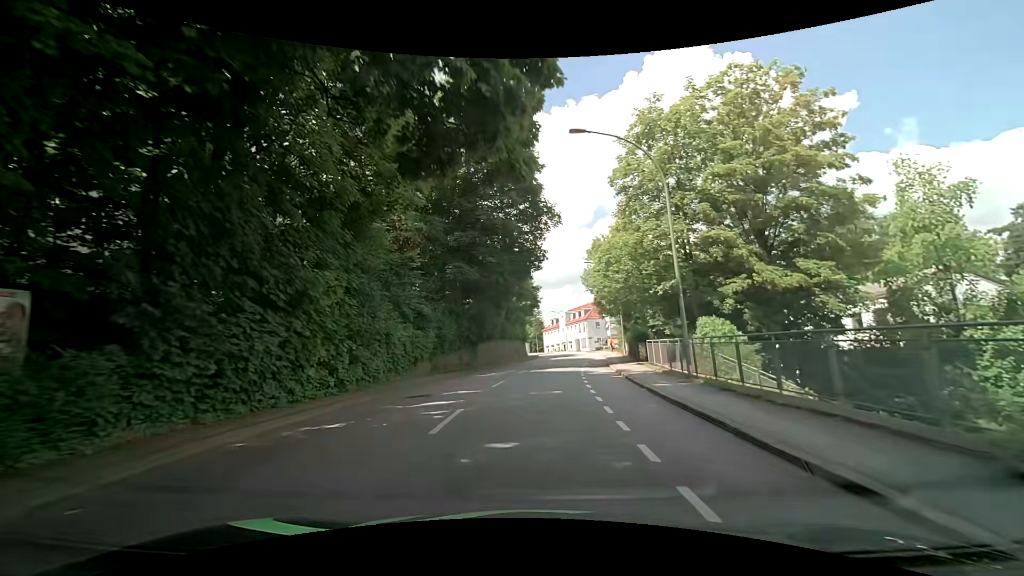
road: tertiary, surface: asphalt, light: Day
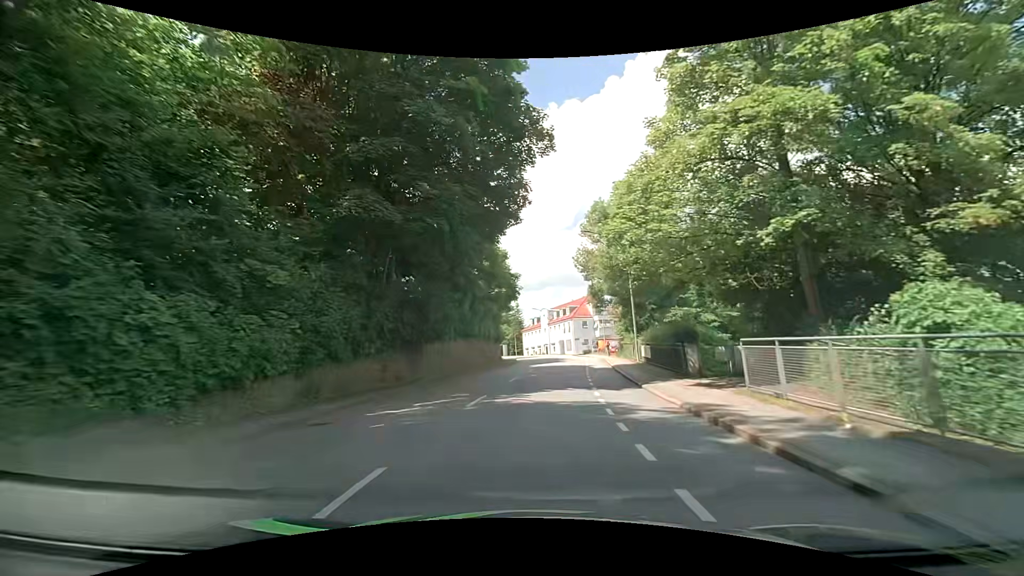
(+0.4, +14.0) m; +3°
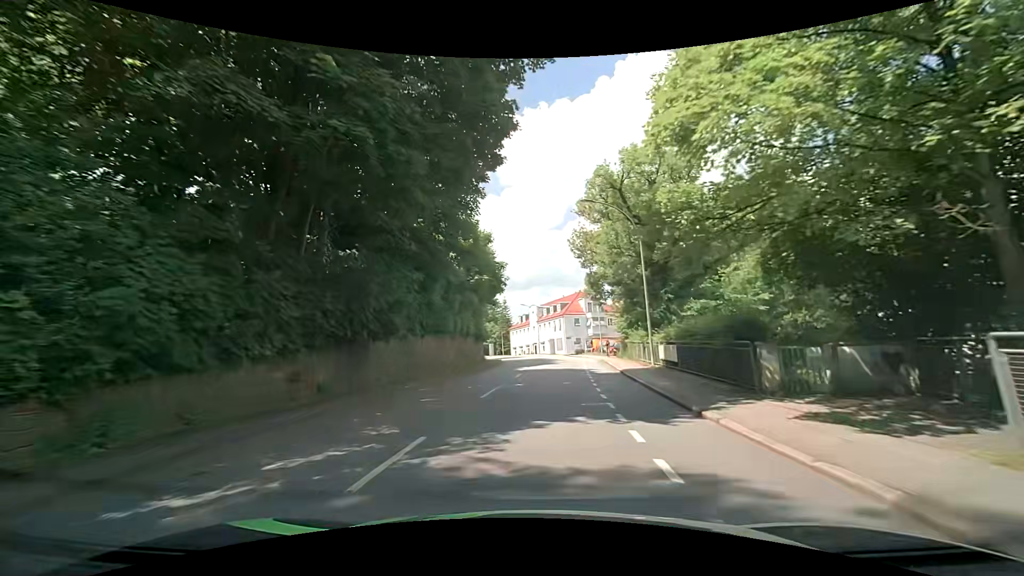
(0.0, +7.0) m; +1°
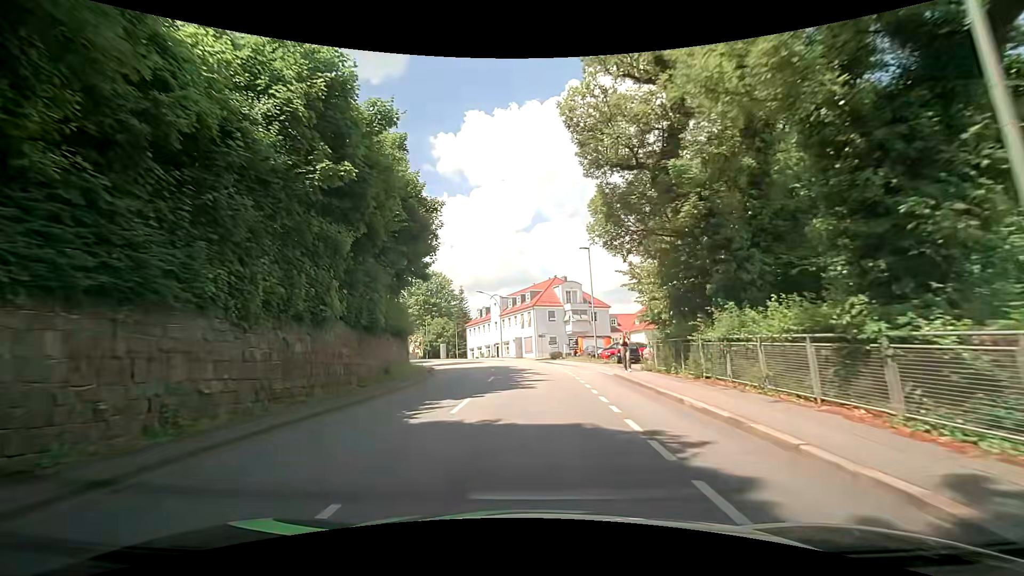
(+0.7, +21.2) m; +2°
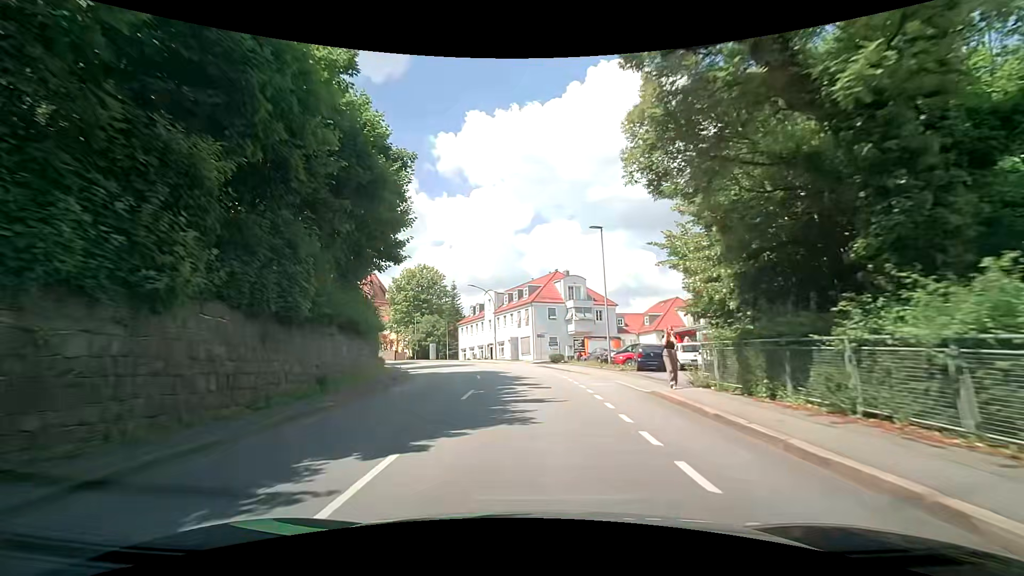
(+0.2, +7.1) m; +1°
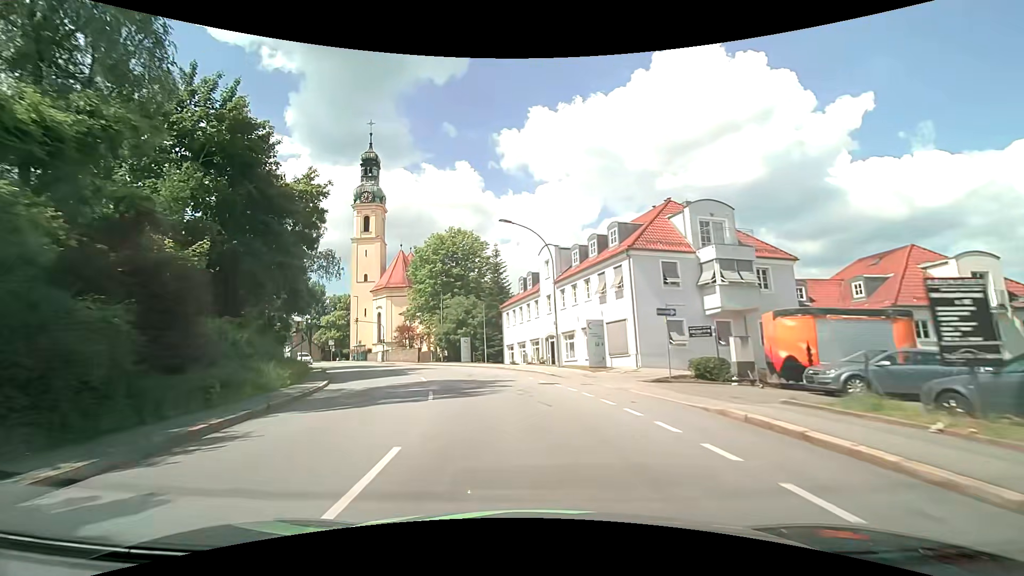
(-1.0, +28.6) m; -7°
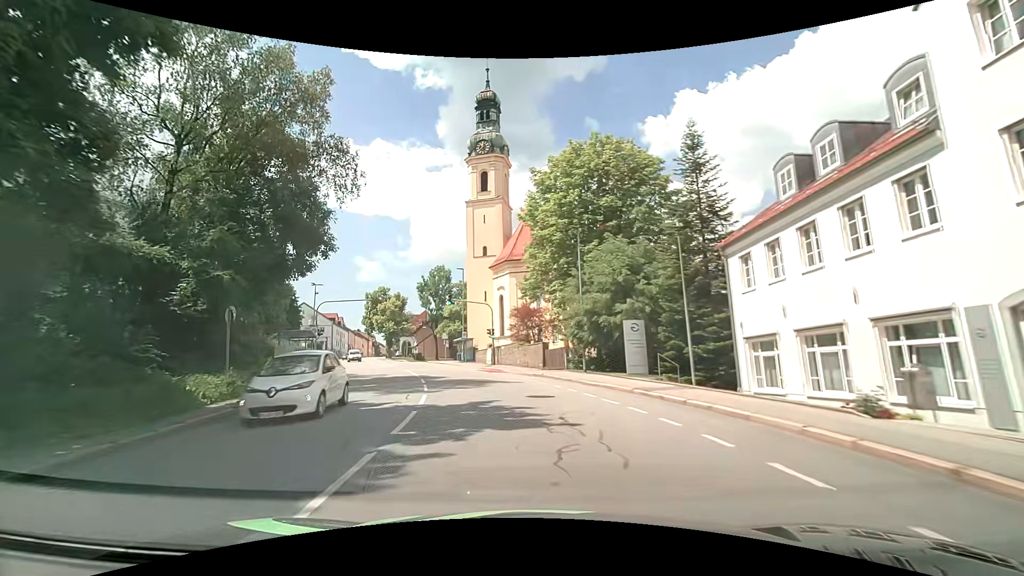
(-4.0, +28.5) m; -17°
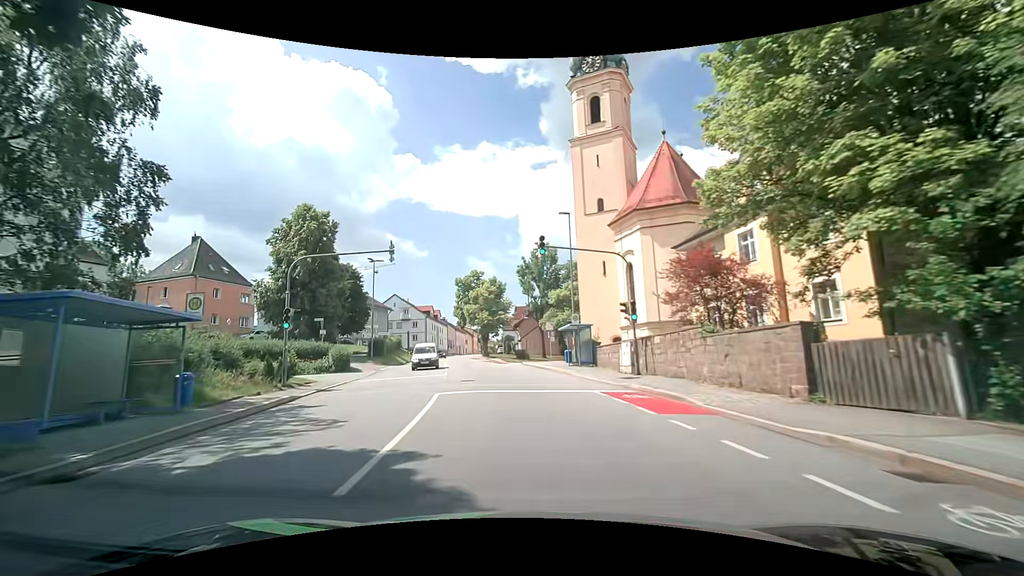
(-2.4, +21.6) m; -13°
(0, +10) (-1, +20) (-3, +30) (-4, +40) (-6, +50) (-8, +59) (-10, +69) (-12, +79) (-13, +89) (-14, +99) m
